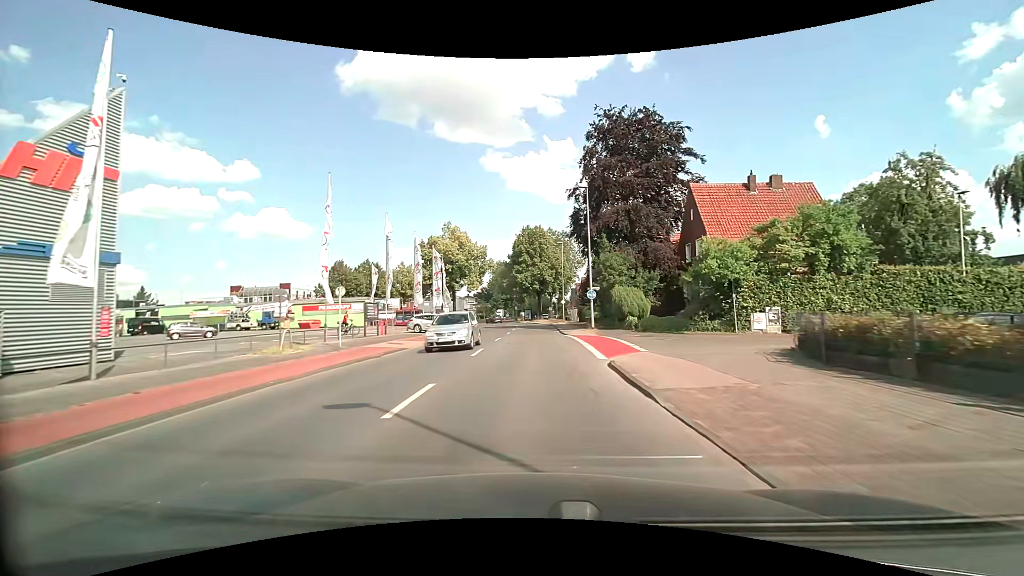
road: tertiary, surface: asphalt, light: Day
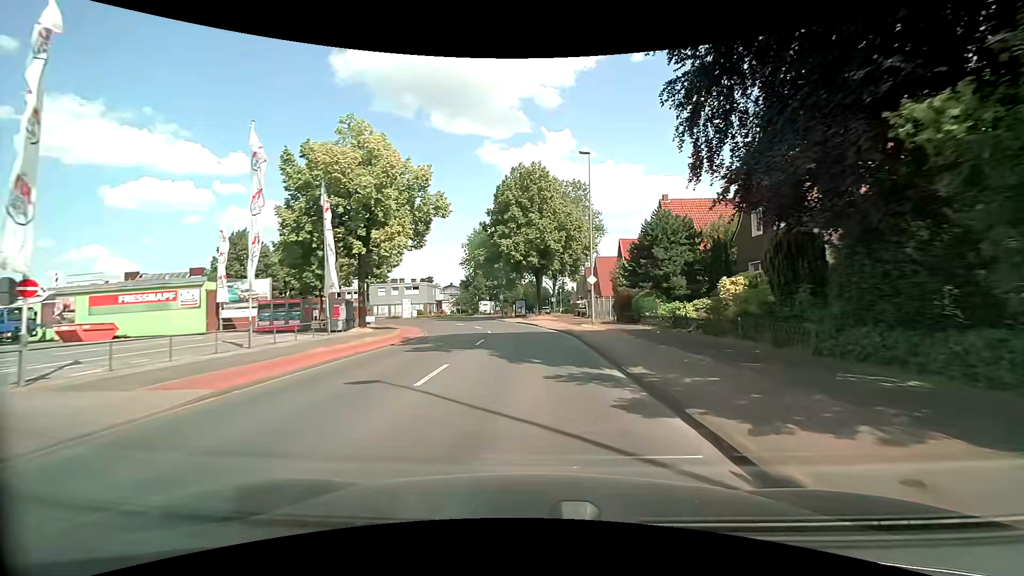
(-0.1, +33.9) m; 0°
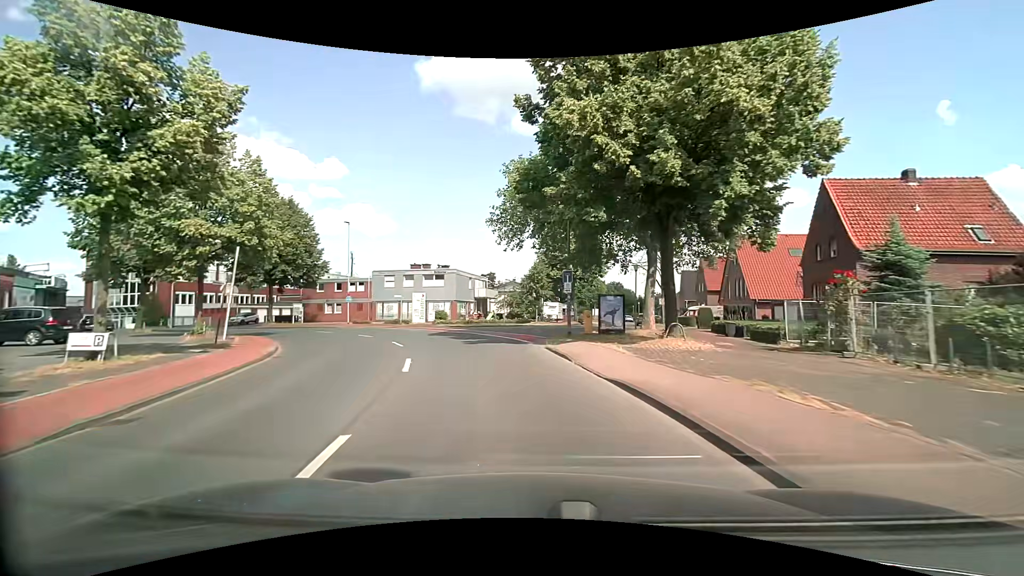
(-1.2, +33.2) m; -8°
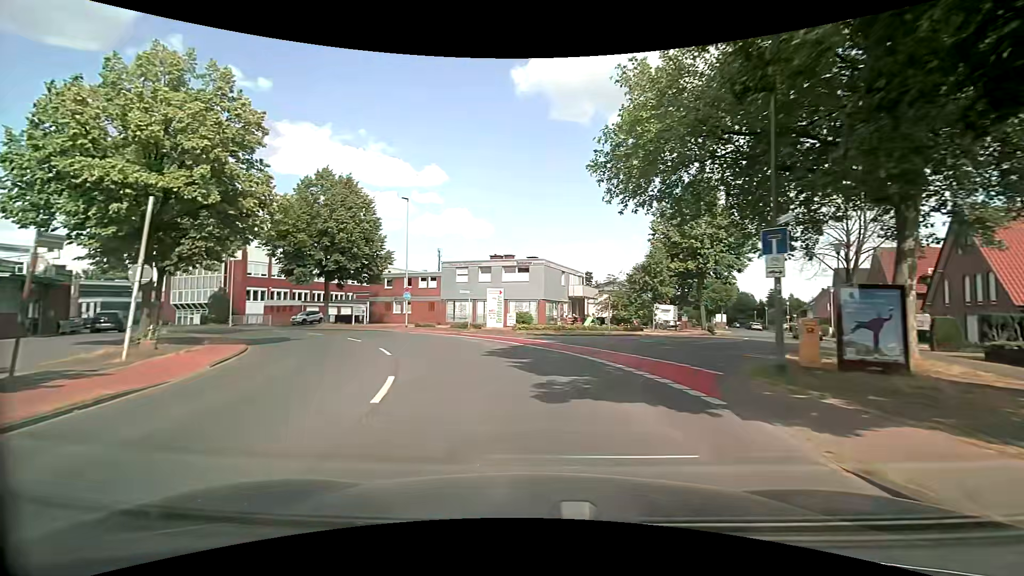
(-1.2, +12.9) m; -11°
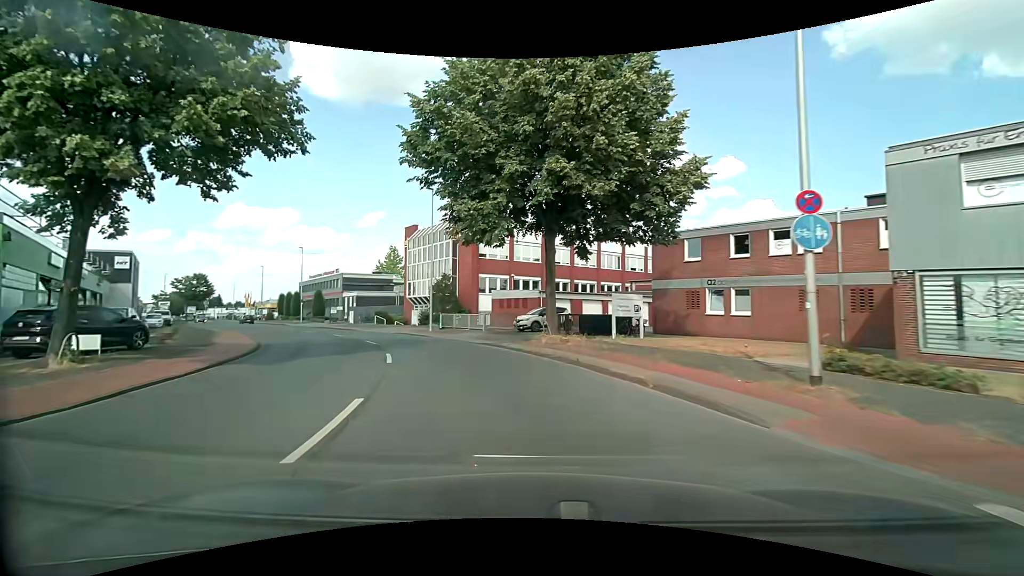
(-8.3, +29.7) m; -32°
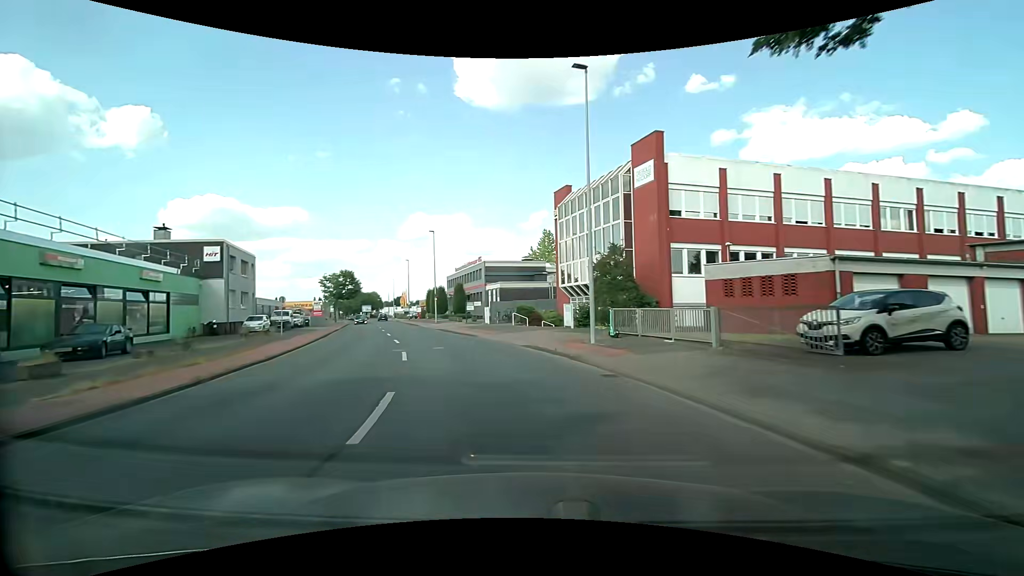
(-3.0, +17.8) m; -18°
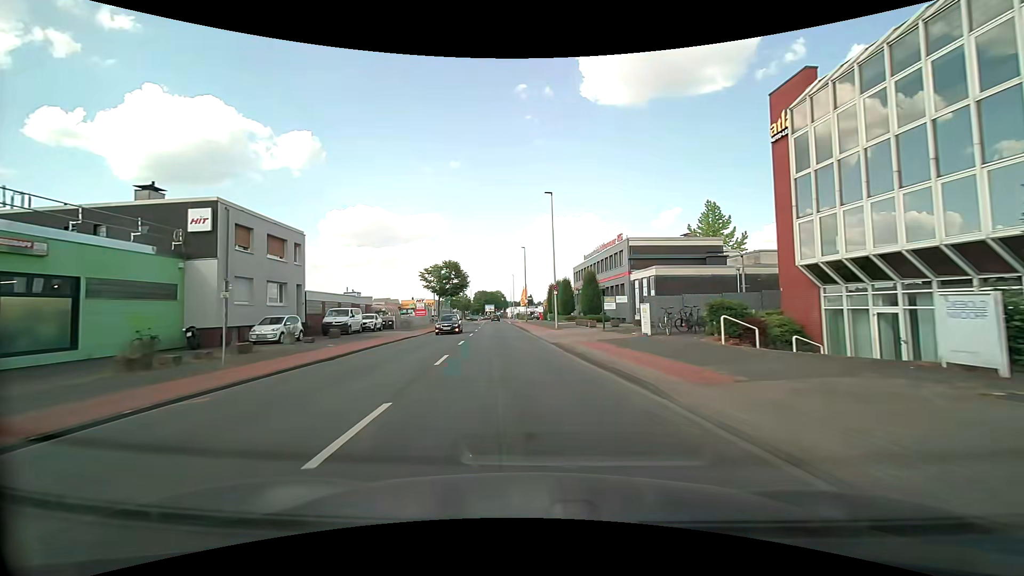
(-3.0, +18.9) m; -16°
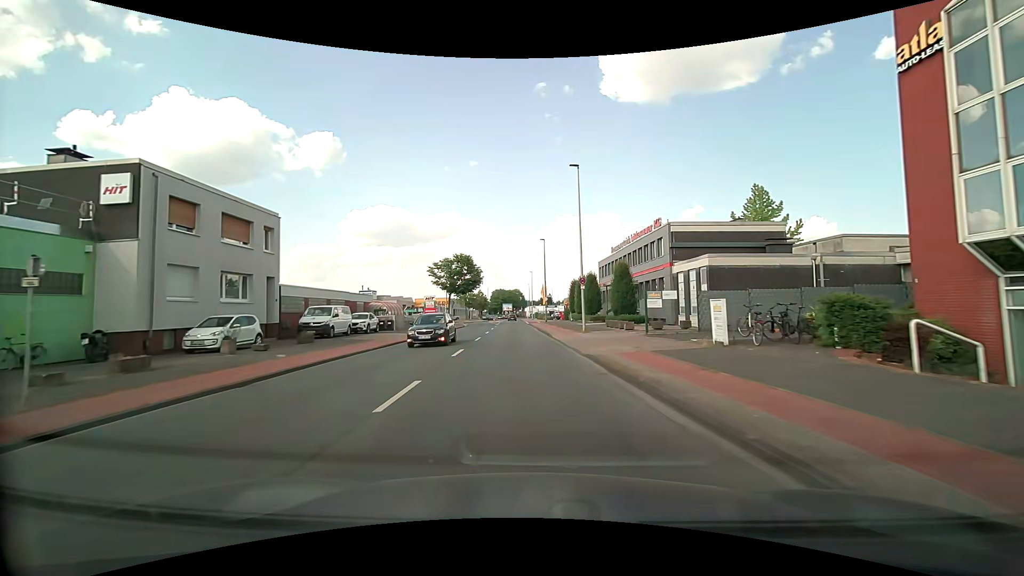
(-0.2, +6.8) m; -2°
(0, +10) (-1, +20) (-1, +30) (-2, +40) (-2, +50) (-3, +60) (-3, +70) (-3, +80) (-4, +90) (-4, +100) m
